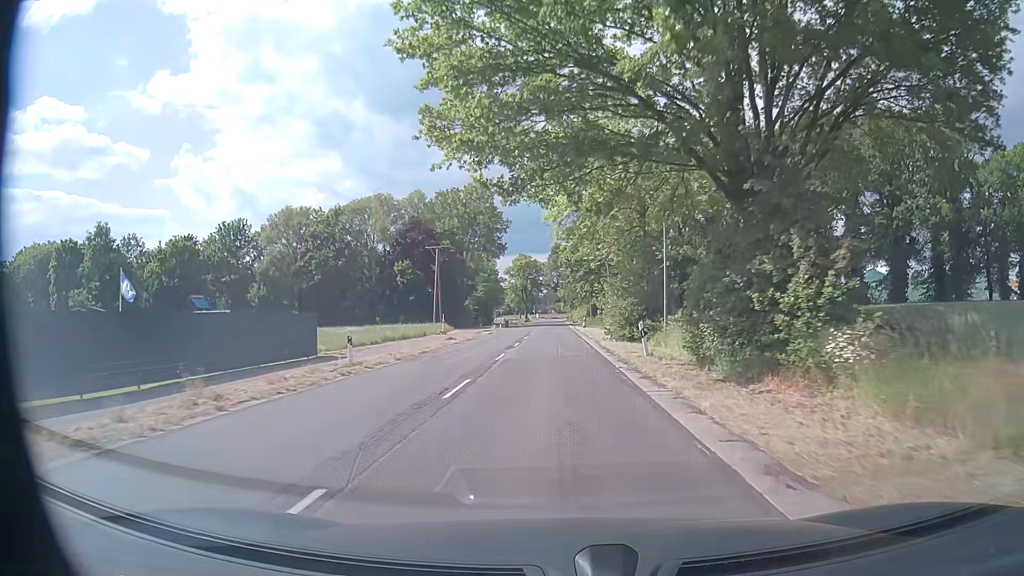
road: secondary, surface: asphalt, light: Day
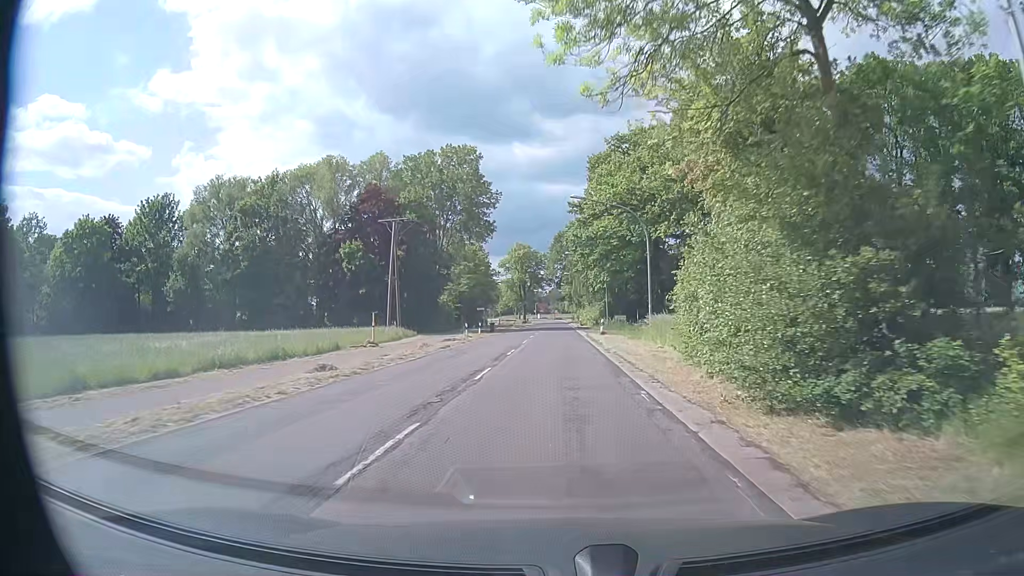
(-0.1, +23.8) m; 0°
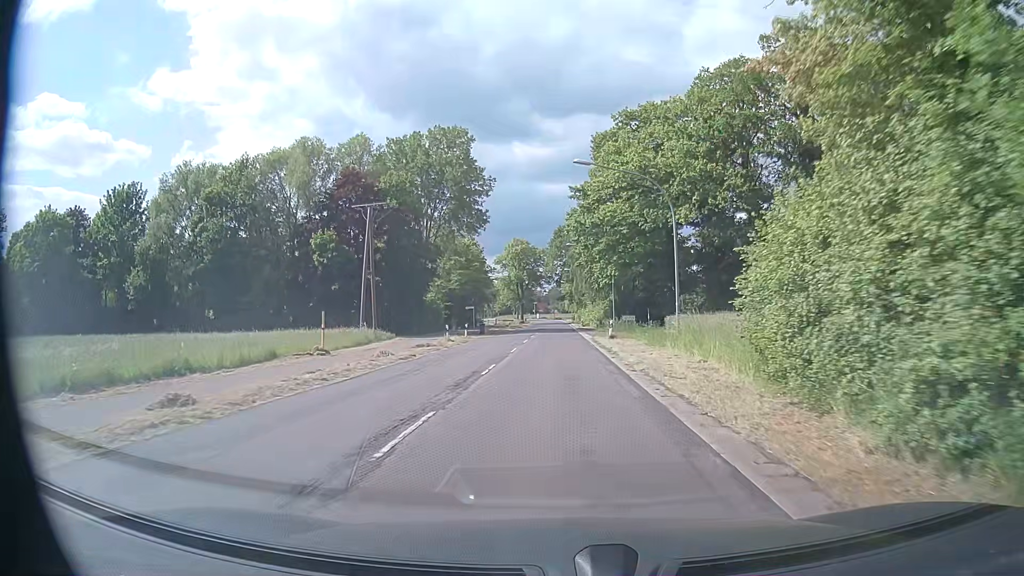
(-0.1, +7.9) m; 0°
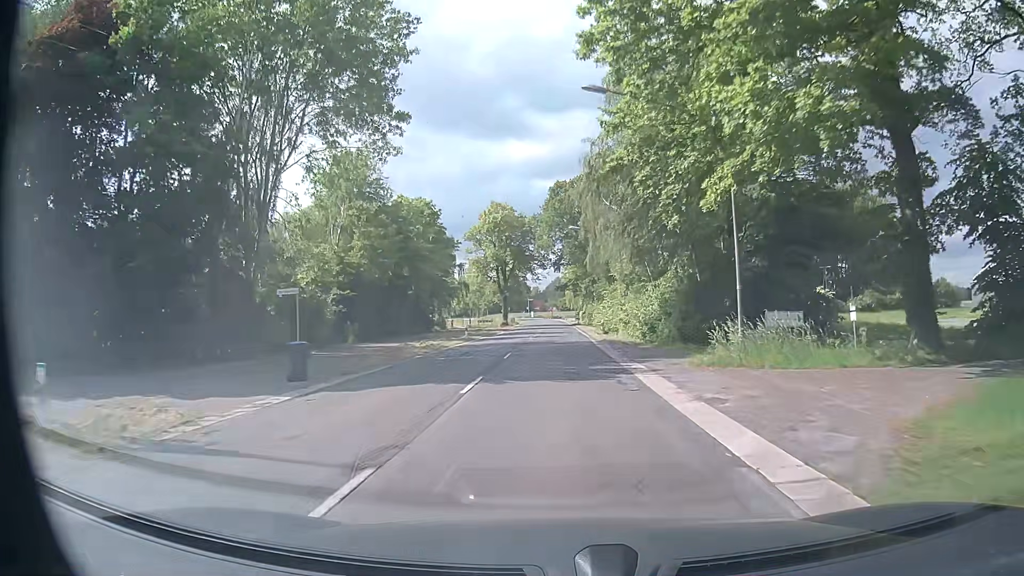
(0.0, +39.7) m; 0°
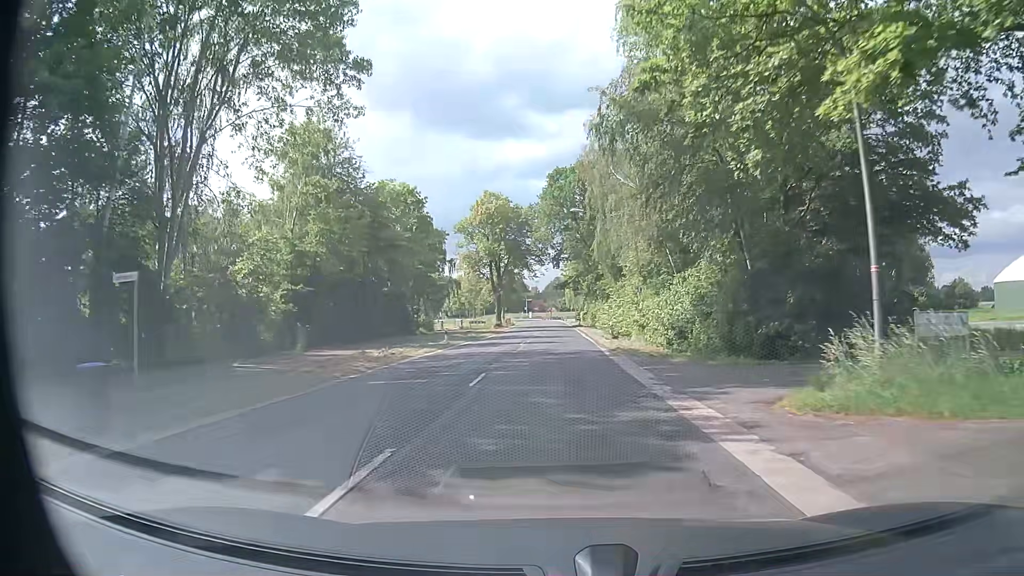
(0.0, +8.0) m; 0°
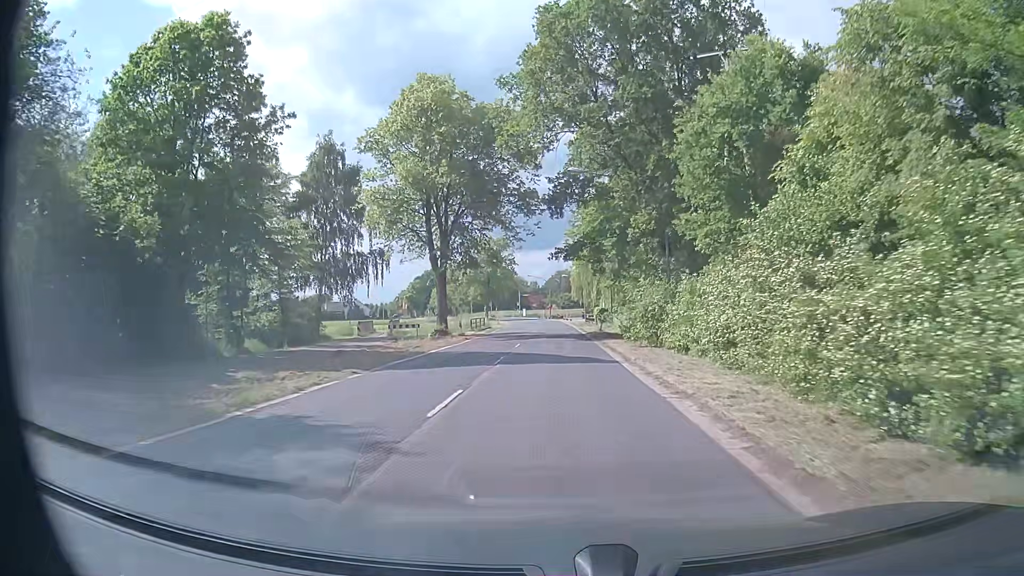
(+0.2, +39.9) m; 0°
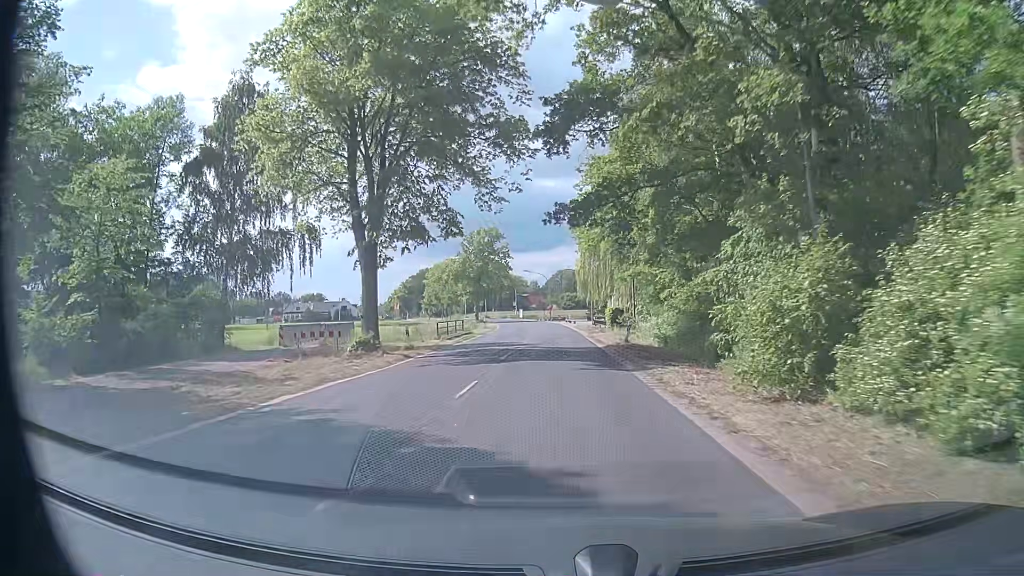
(+0.1, +15.9) m; 0°
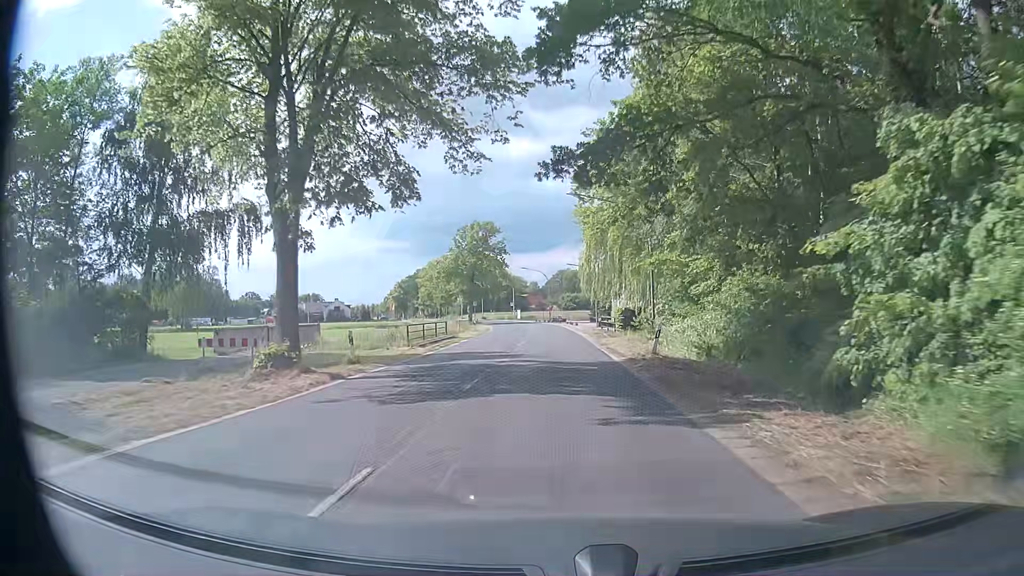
(0.0, +8.0) m; 0°
(0, +10) (0, +20) (0, +30) (0, +40) (0, +50) (-1, +60) (-2, +70) (-3, +80) (-4, +90) (-6, +100) m
